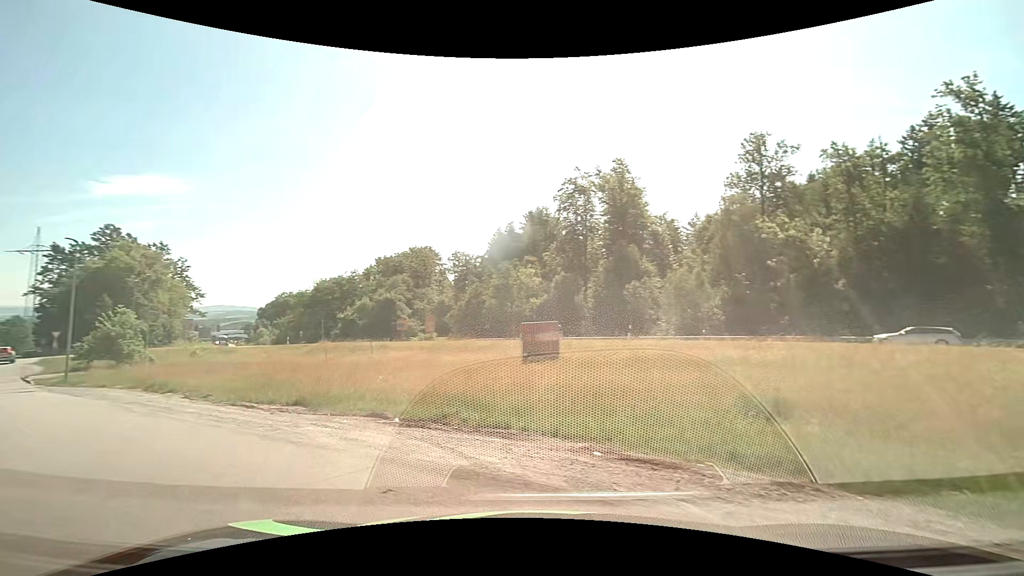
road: residential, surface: asphalt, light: Day
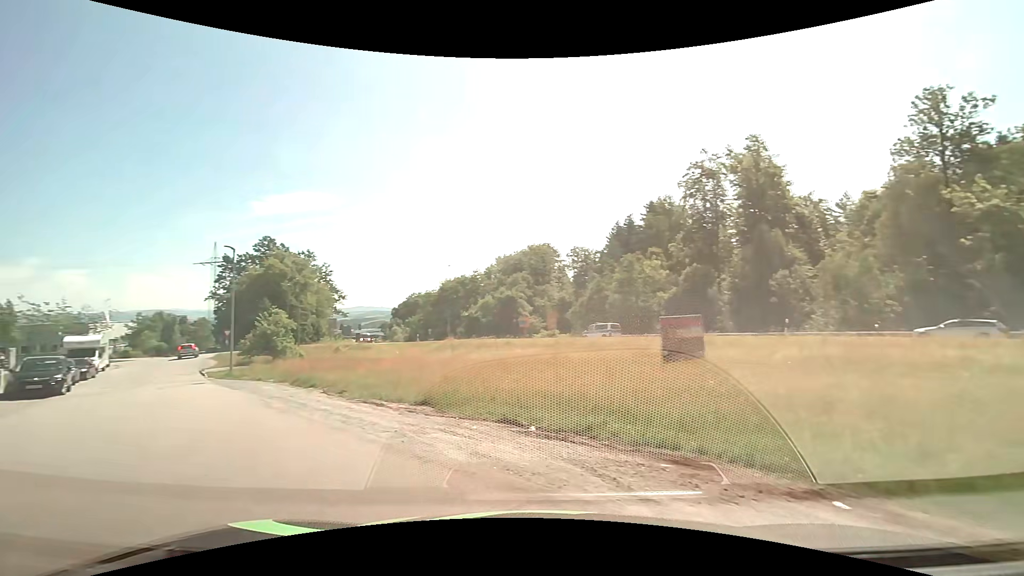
(-0.2, +1.8) m; -14°
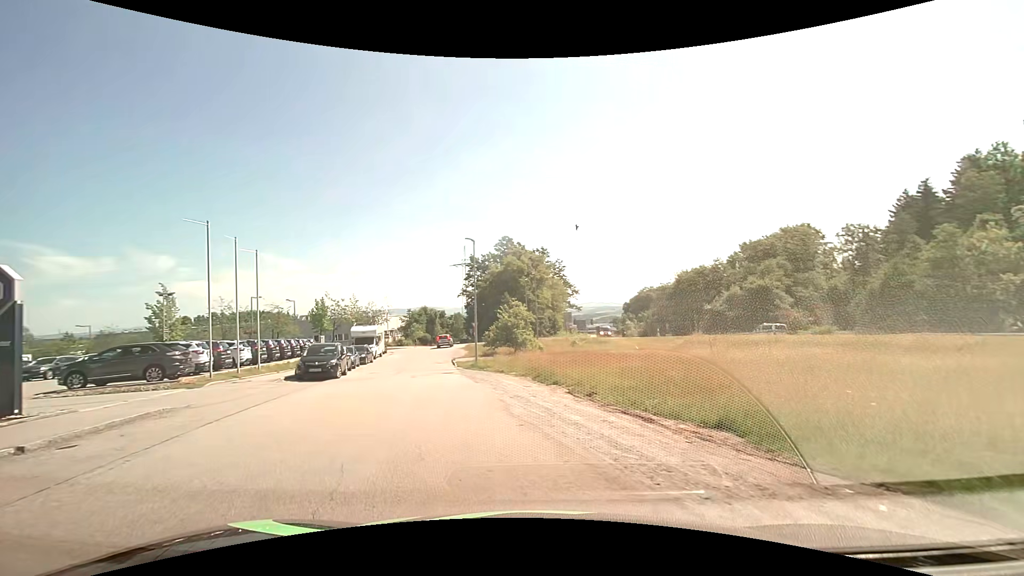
(-1.0, +4.1) m; -25°
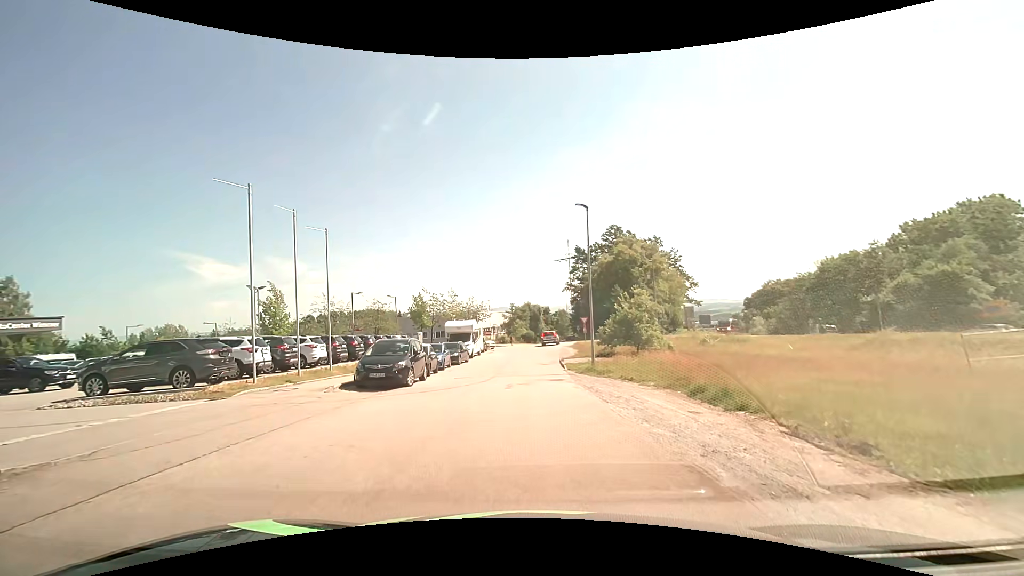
(-0.9, +7.1) m; -12°
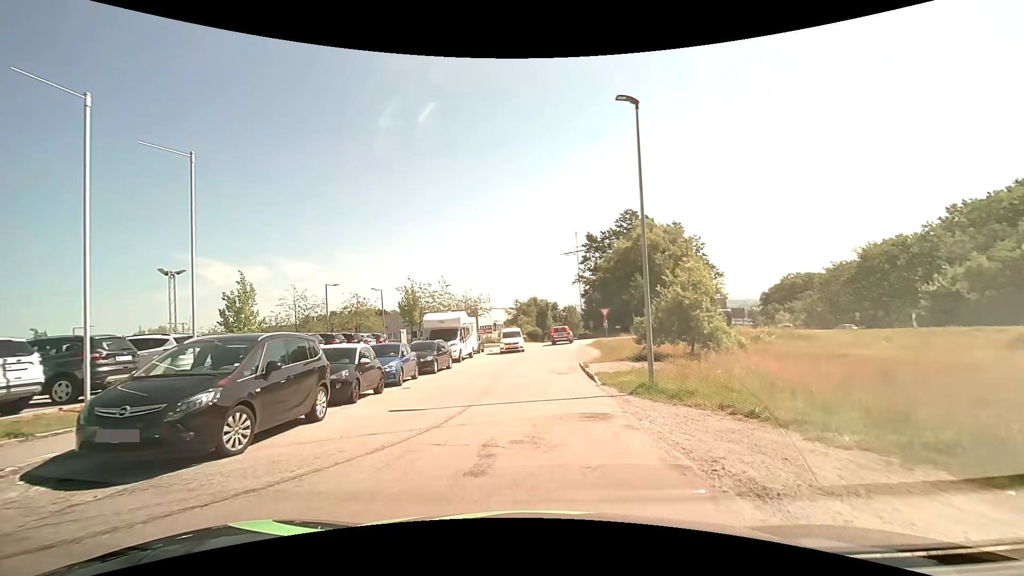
(-0.1, +10.4) m; -1°
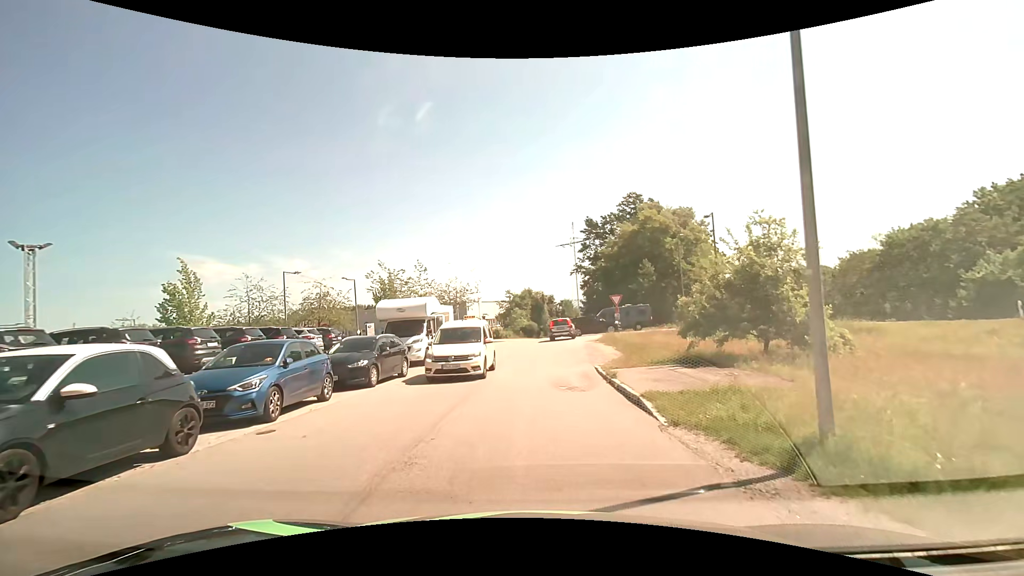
(0.0, +8.1) m; +1°
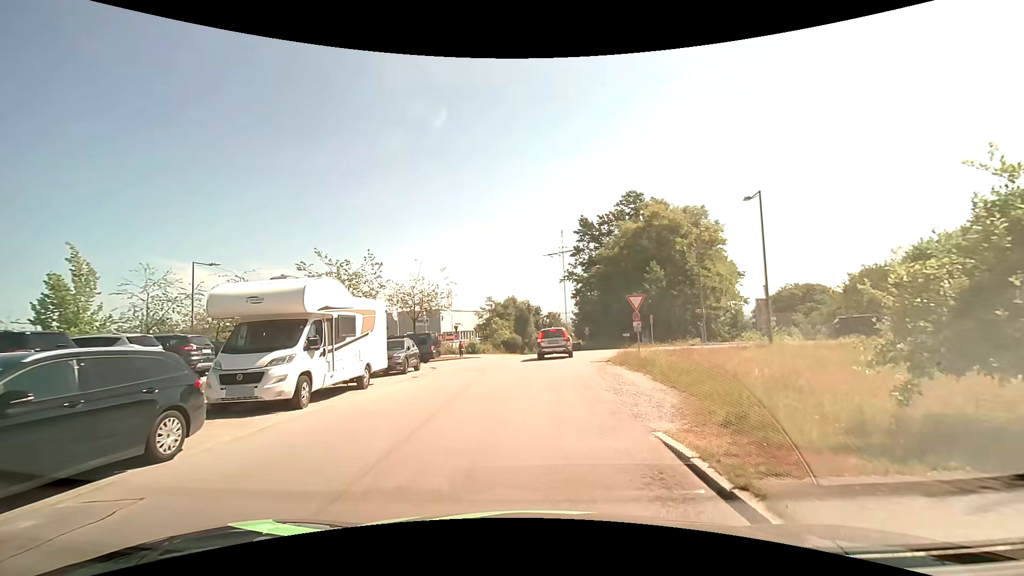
(0.0, +10.5) m; +1°
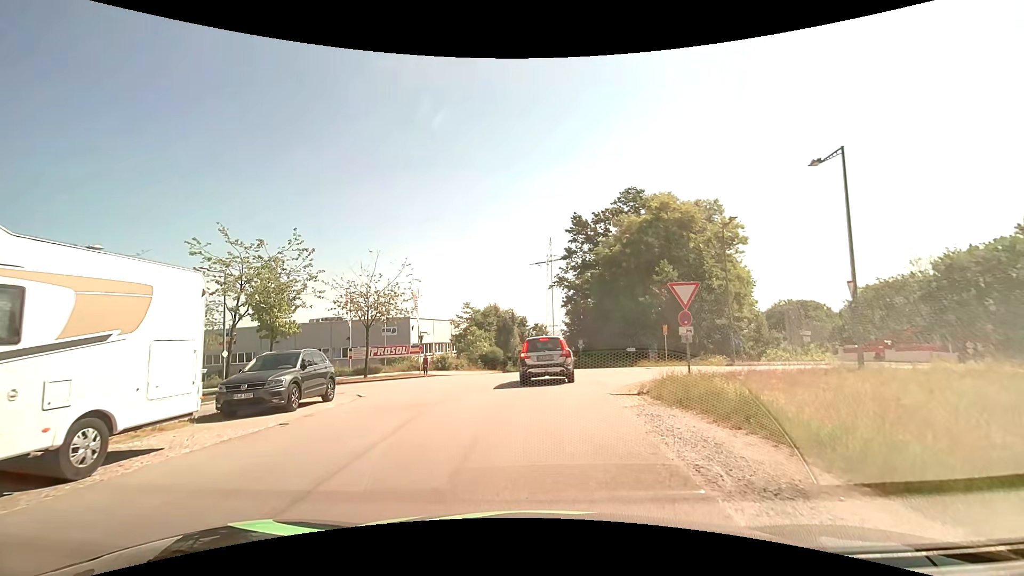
(+0.1, +9.1) m; +2°
(0, +10) (+2, +20) (+11, +25) (+20, +23) (+26, +16) (+29, +6) (+29, -4) (+29, -14) (+30, -24) (+31, -34) m
